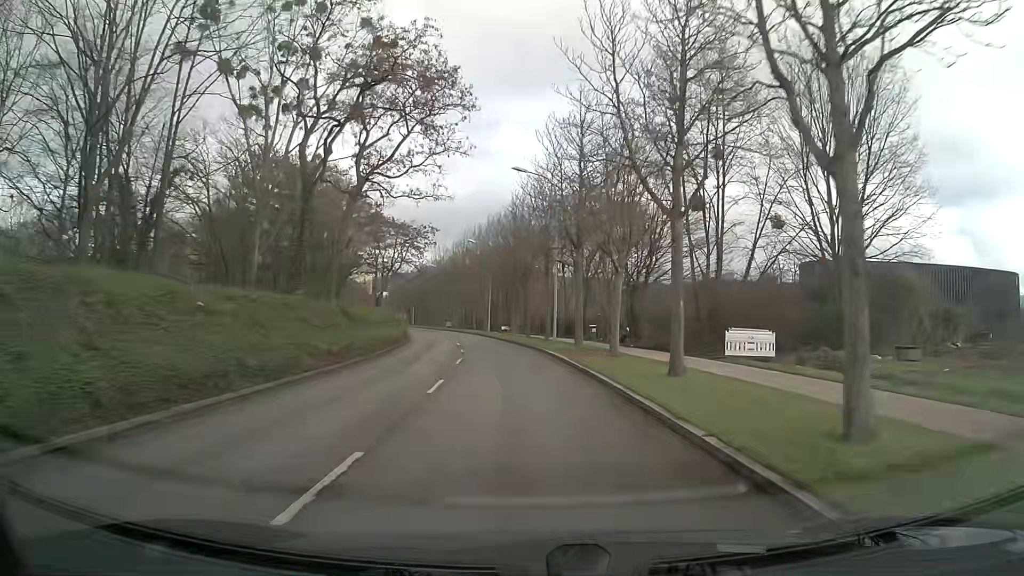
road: tertiary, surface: asphalt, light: Day
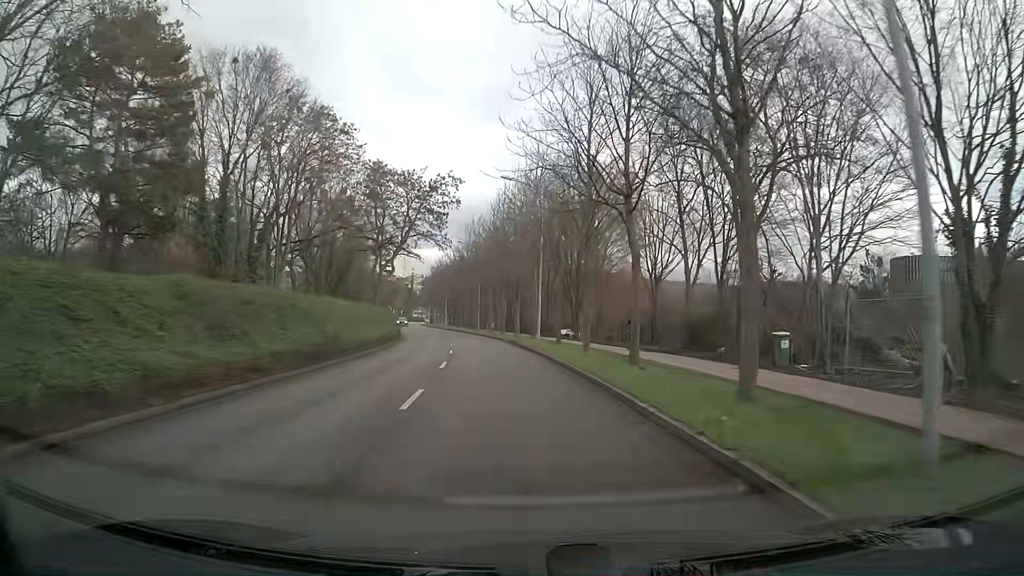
(-1.0, +29.8) m; -4°
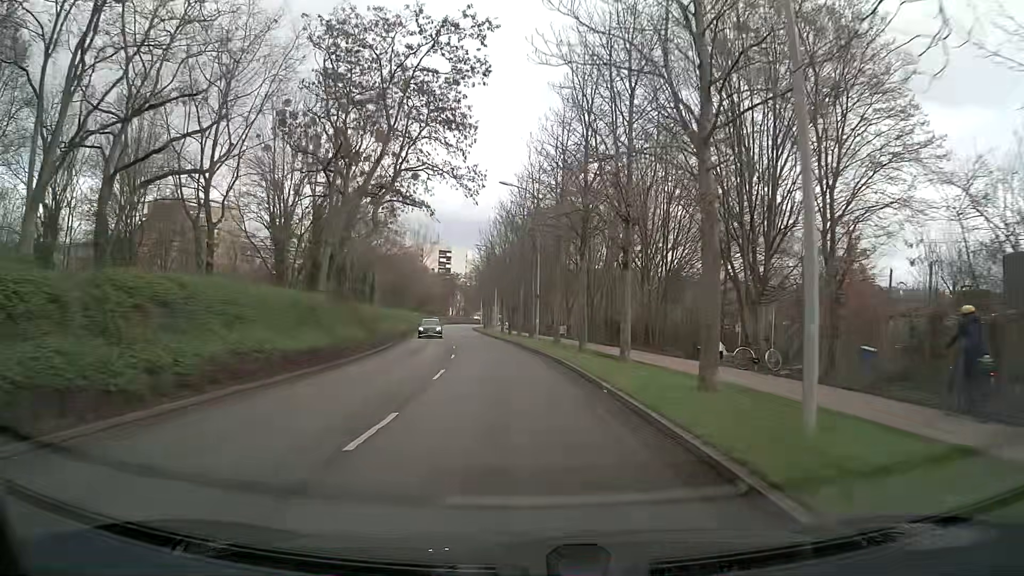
(-1.4, +30.5) m; -6°
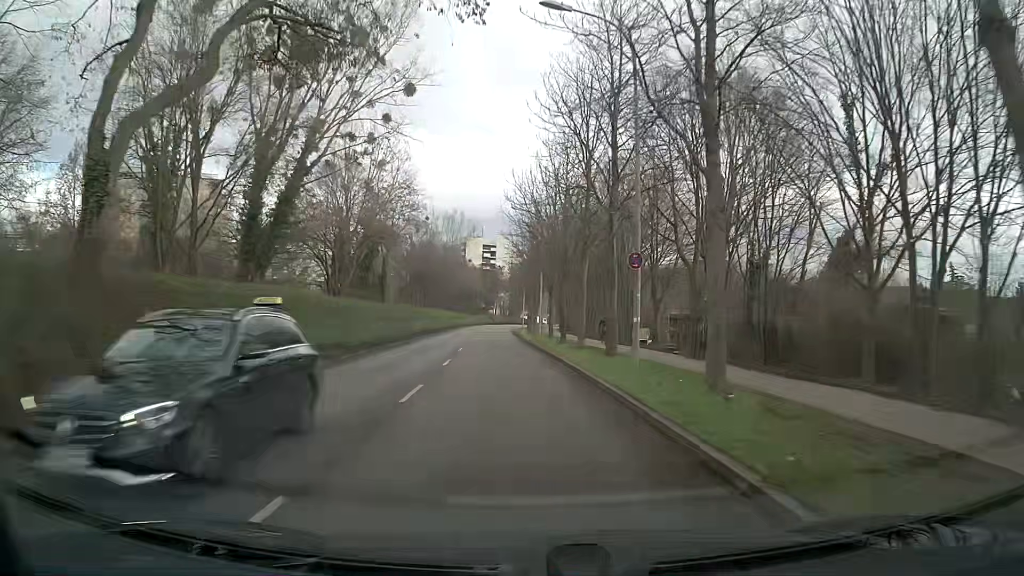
(-0.9, +23.1) m; -4°
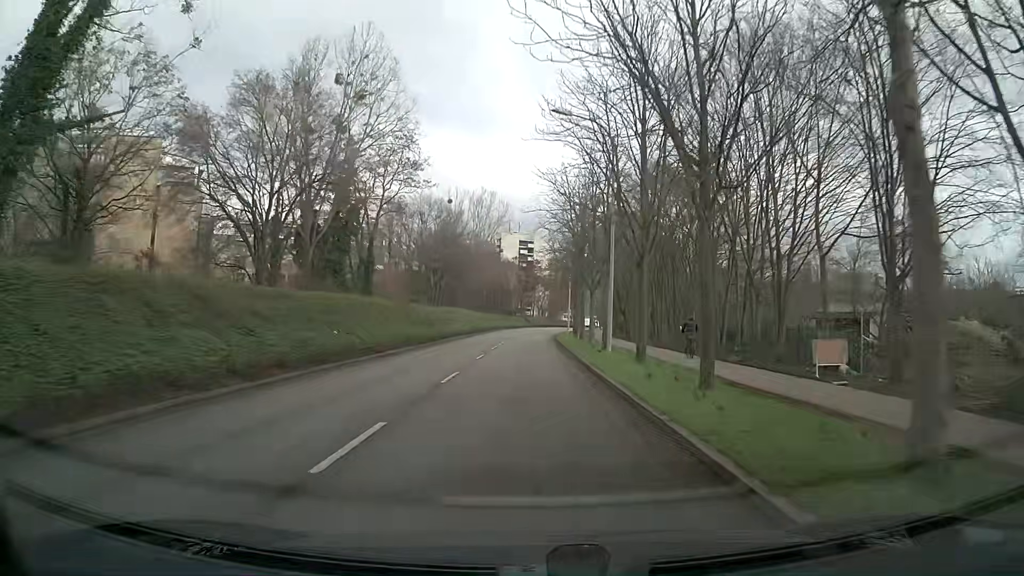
(-0.8, +23.3) m; -4°
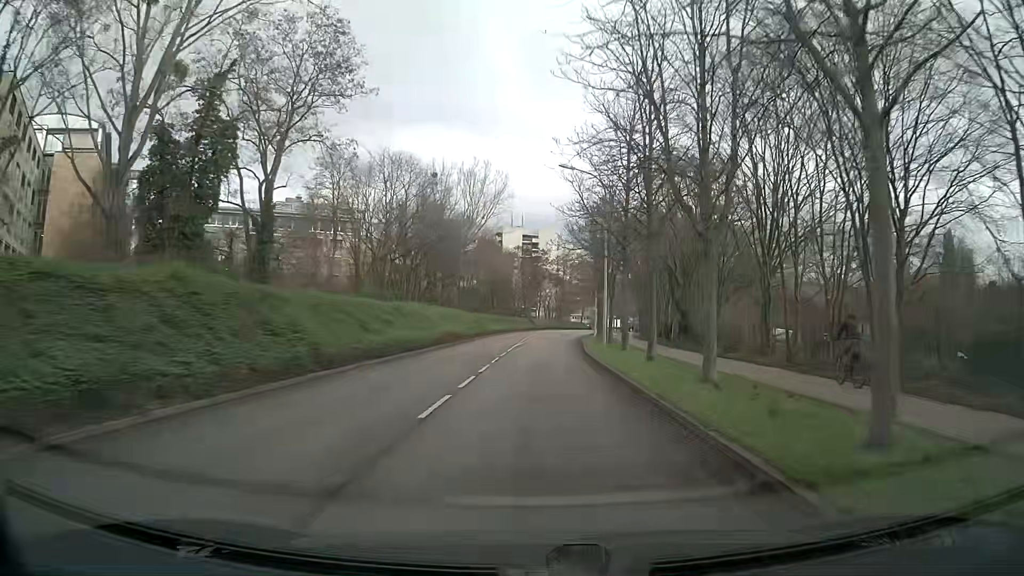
(-0.1, +23.4) m; +1°
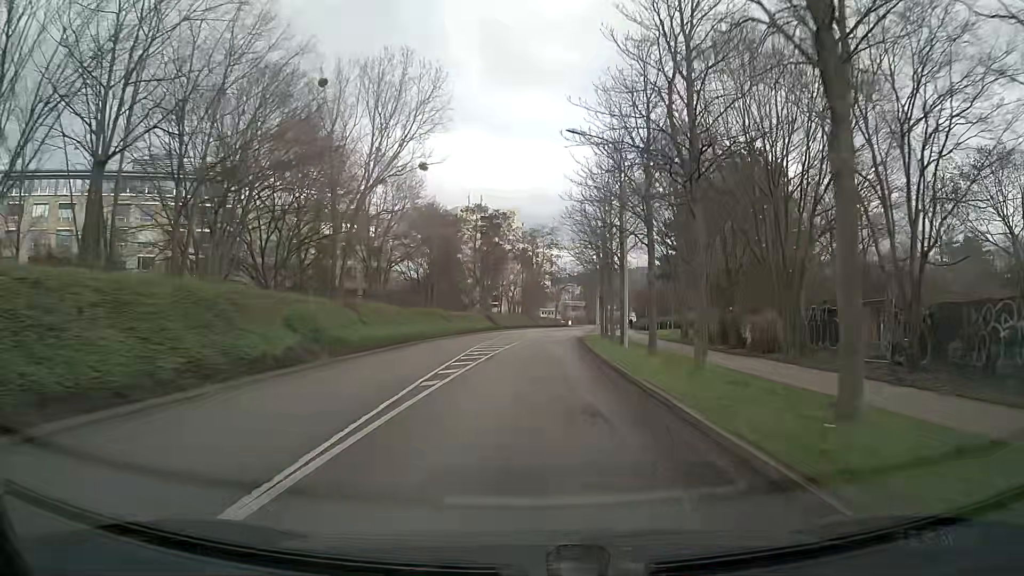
(+0.5, +38.8) m; +2°
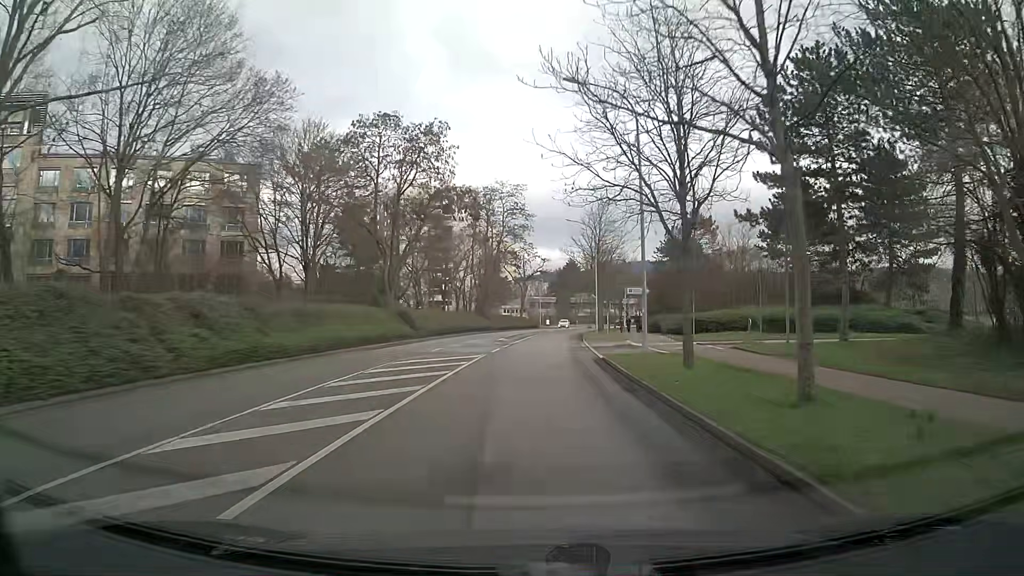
(+1.2, +37.8) m; +3°
(0, +10) (0, +20) (+1, +30) (+1, +40) (+2, +50) (+2, +60) (+3, +70) (+5, +80) (+6, +90) (+9, +99) m
